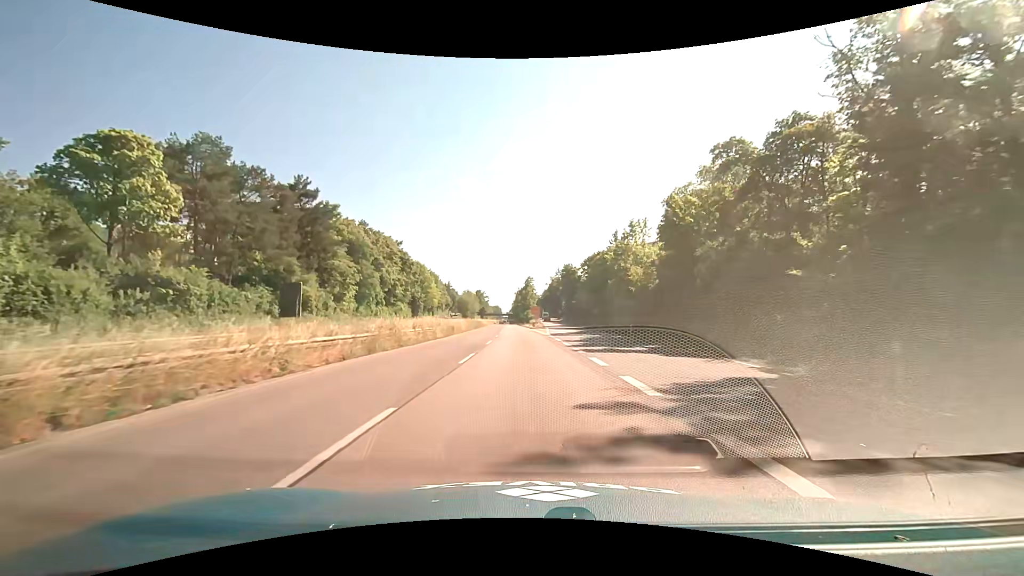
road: trunk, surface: asphalt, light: Day
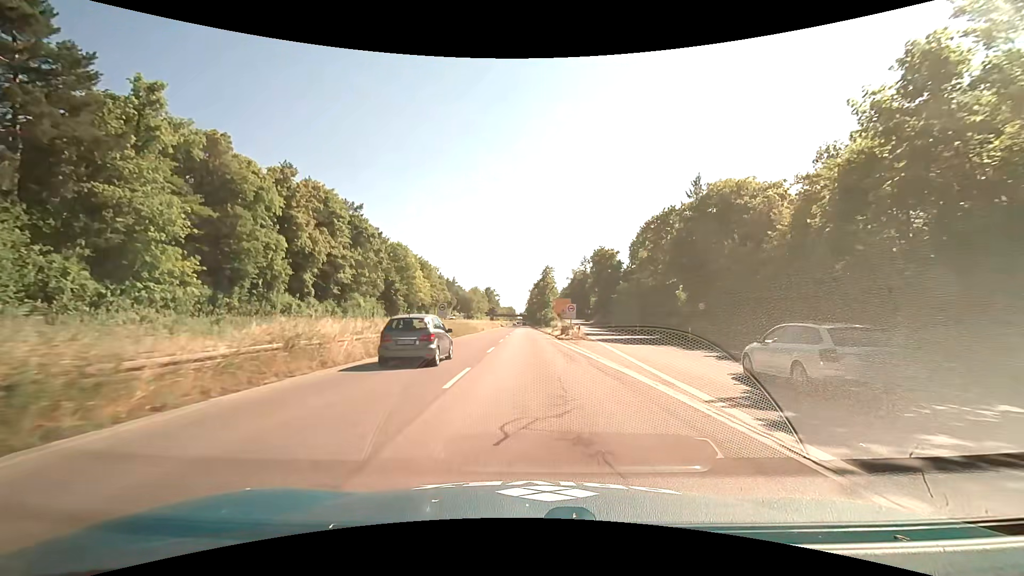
(-1.1, +41.7) m; -2°
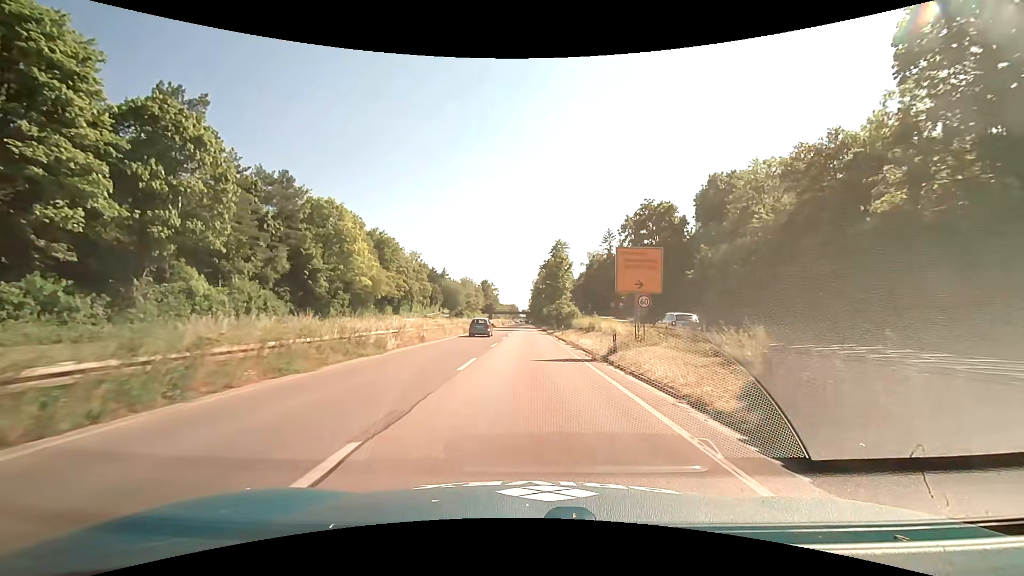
(-0.1, +42.5) m; 0°
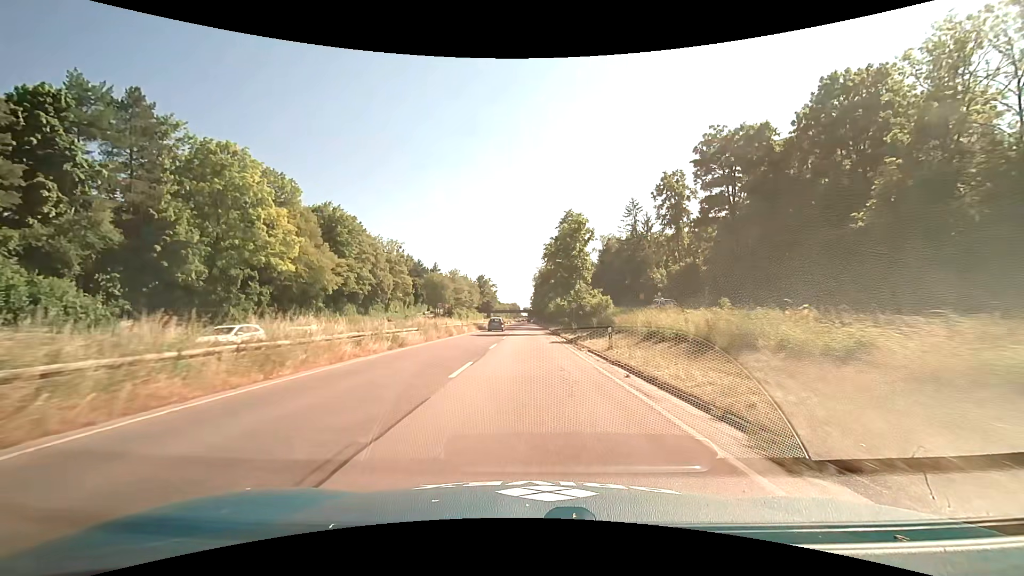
(-0.2, +26.1) m; -1°
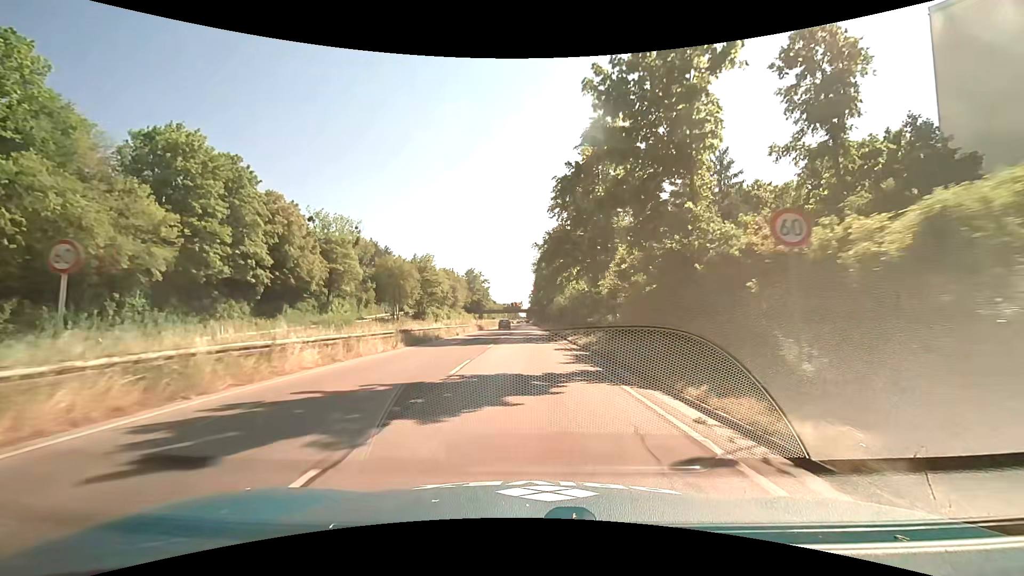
(+0.2, +35.5) m; 0°
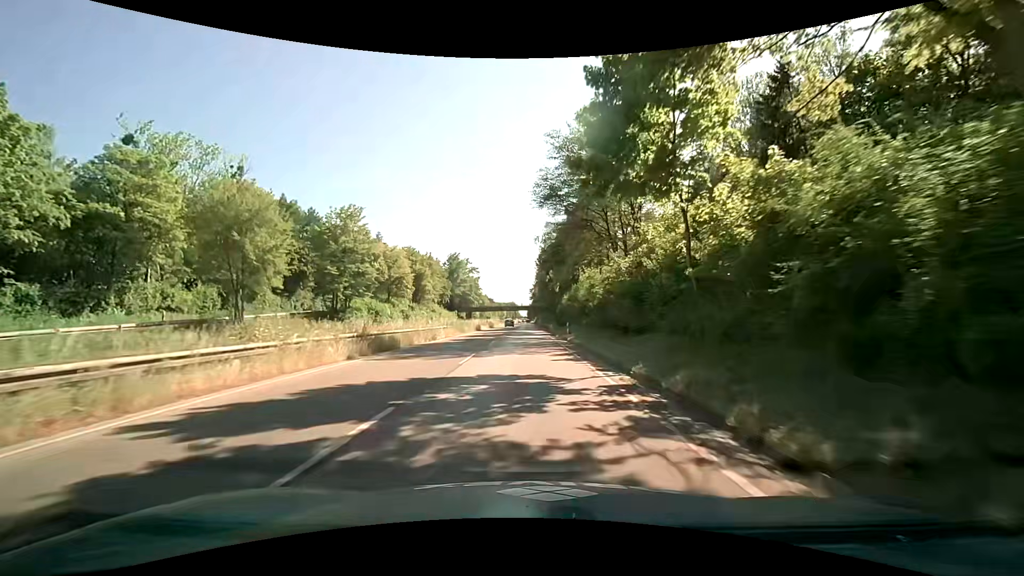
(-0.1, +45.0) m; 0°
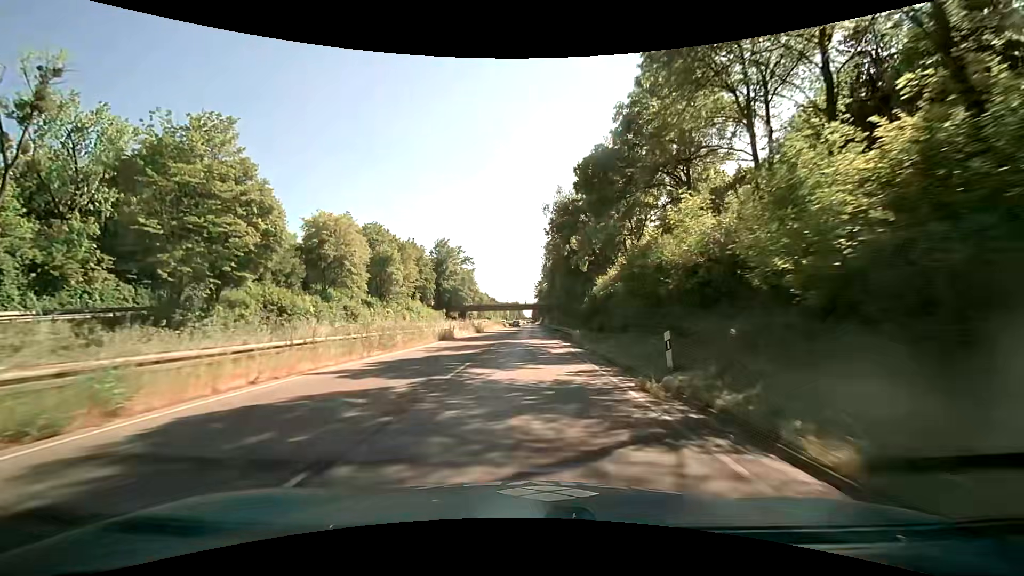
(0.0, +27.3) m; 0°
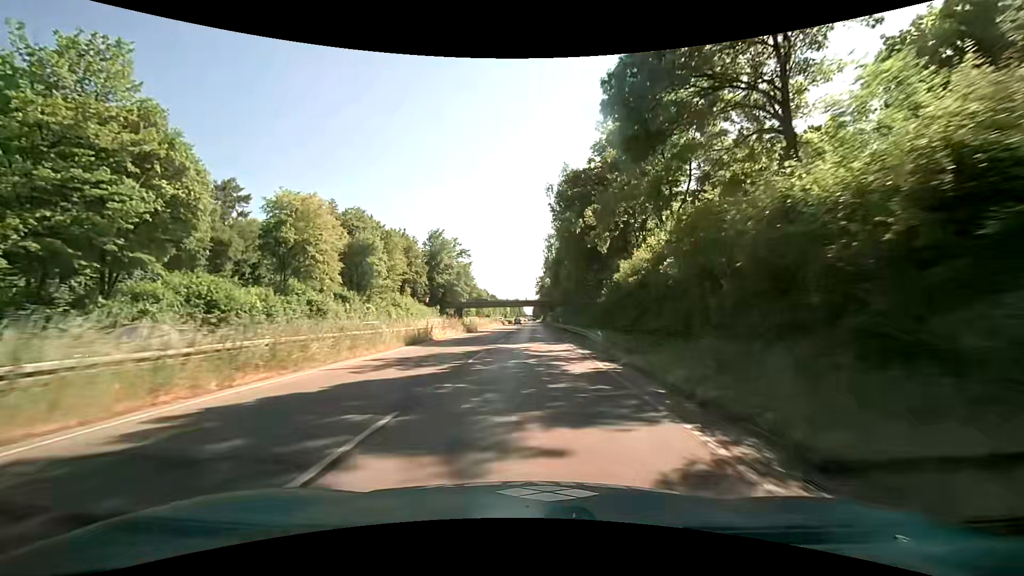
(0.0, +9.2) m; 0°
(0, +10) (0, +20) (0, +30) (0, +40) (0, +50) (+1, +60) (+1, +70) (+1, +80) (+1, +90) (+1, +100) m
